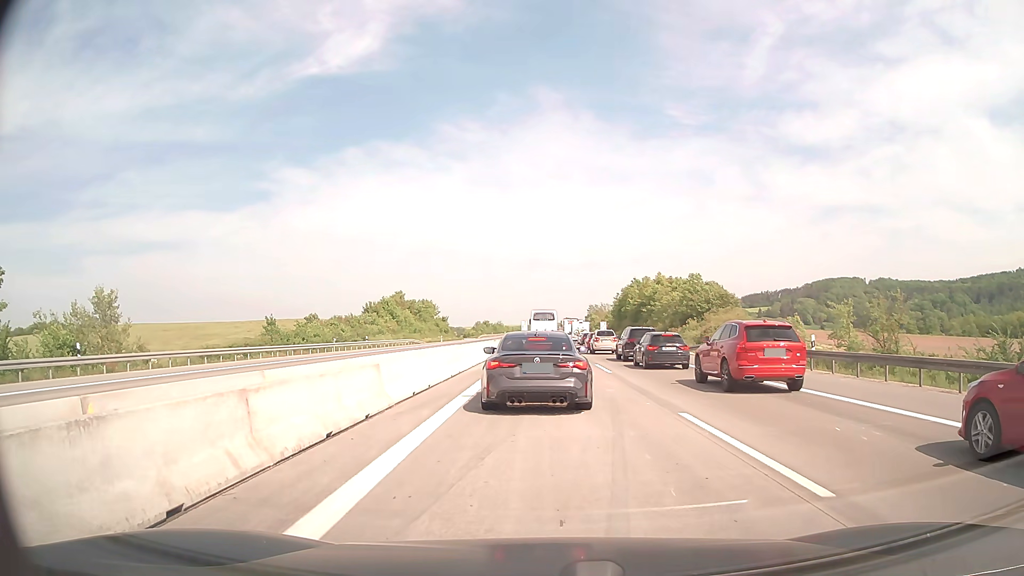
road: motorway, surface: concrete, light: Day
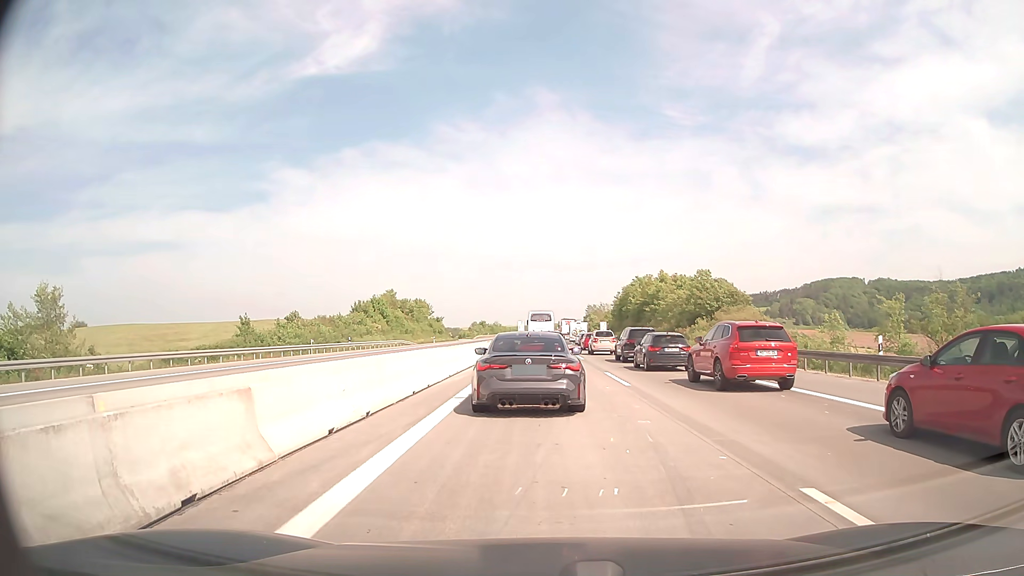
(0.0, +5.6) m; +1°
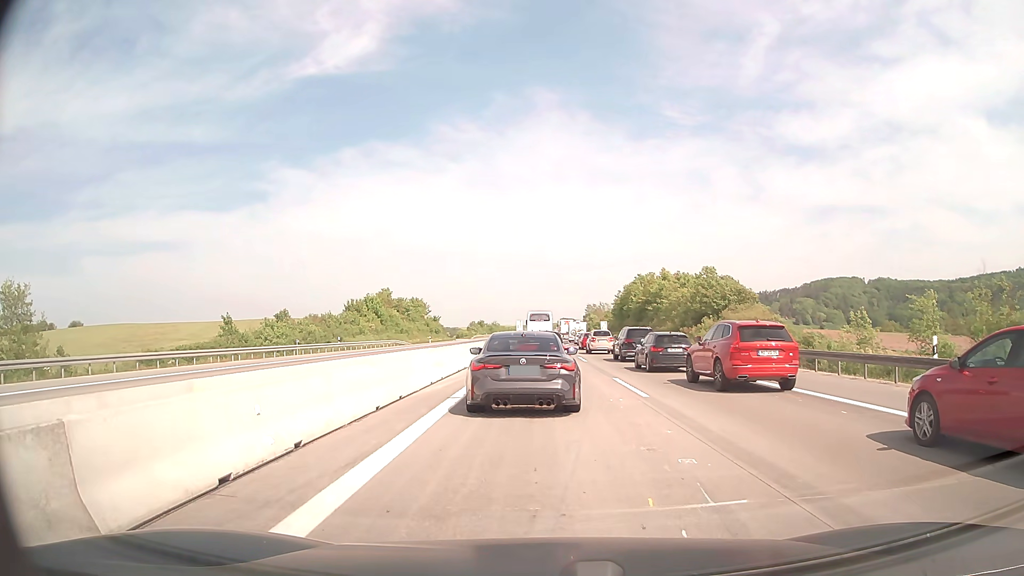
(0.0, +3.2) m; -1°
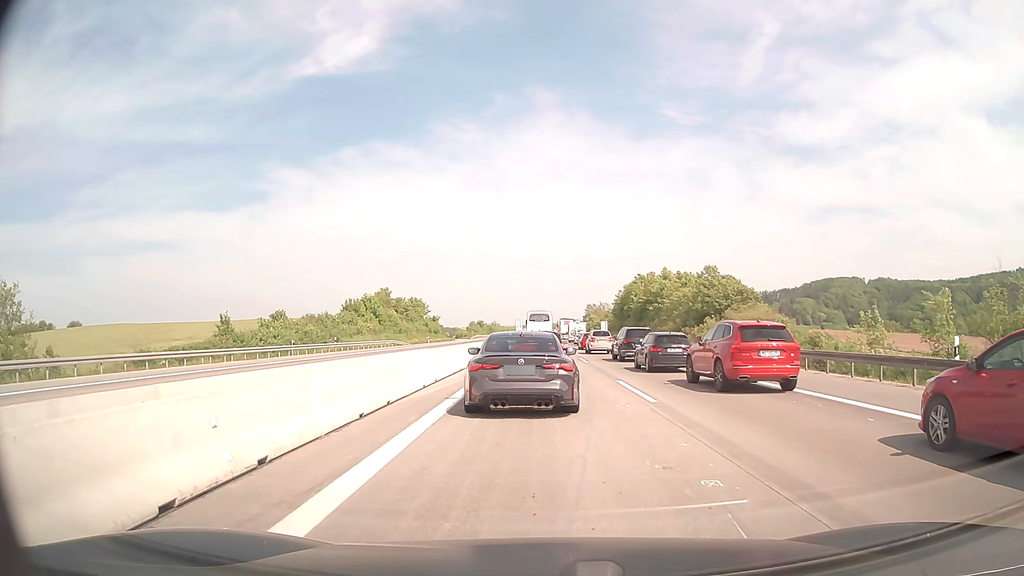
(0.0, +1.1) m; 0°
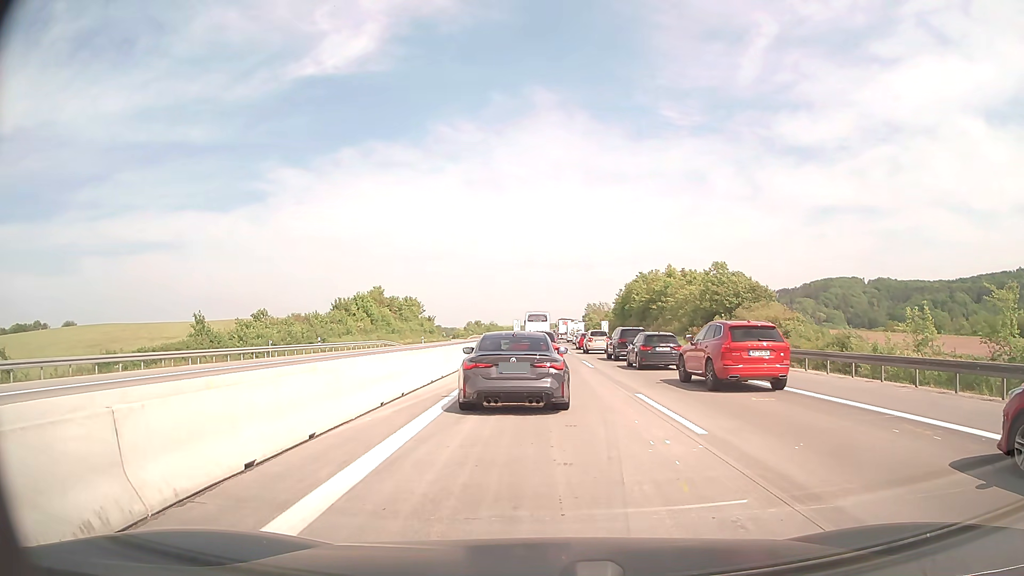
(0.0, +4.3) m; 0°
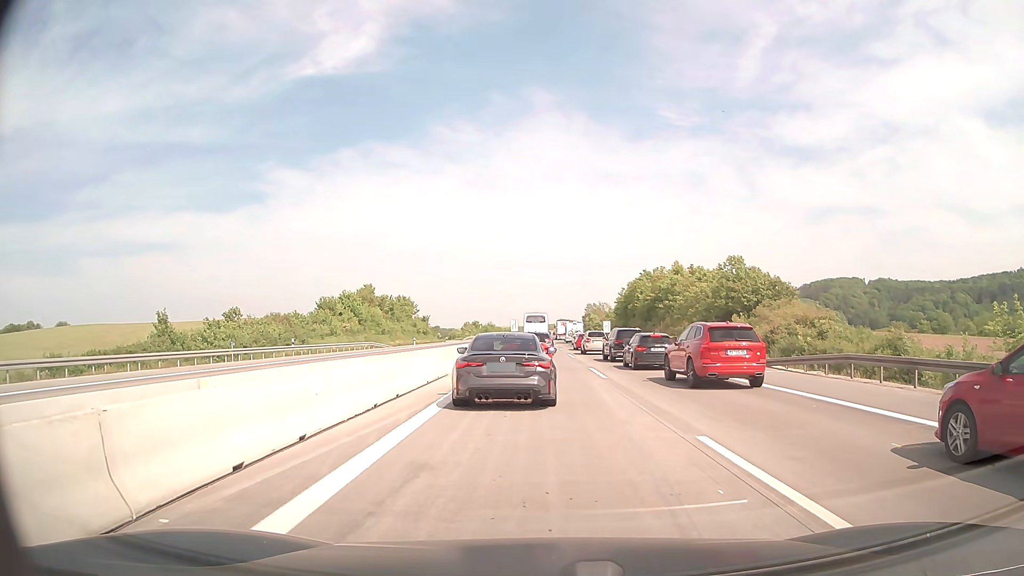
(0.0, +6.2) m; 0°
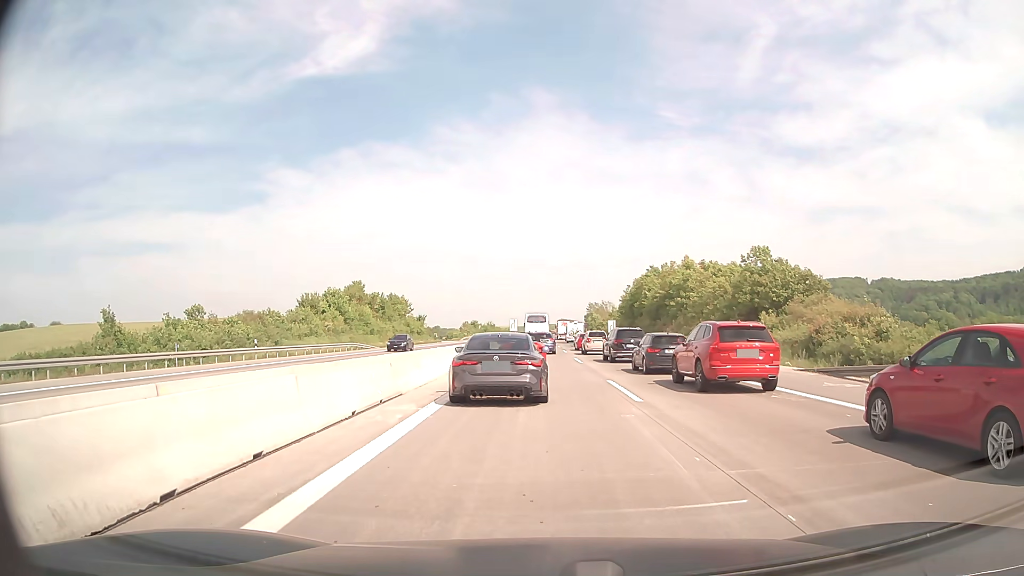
(+0.1, +7.4) m; +1°
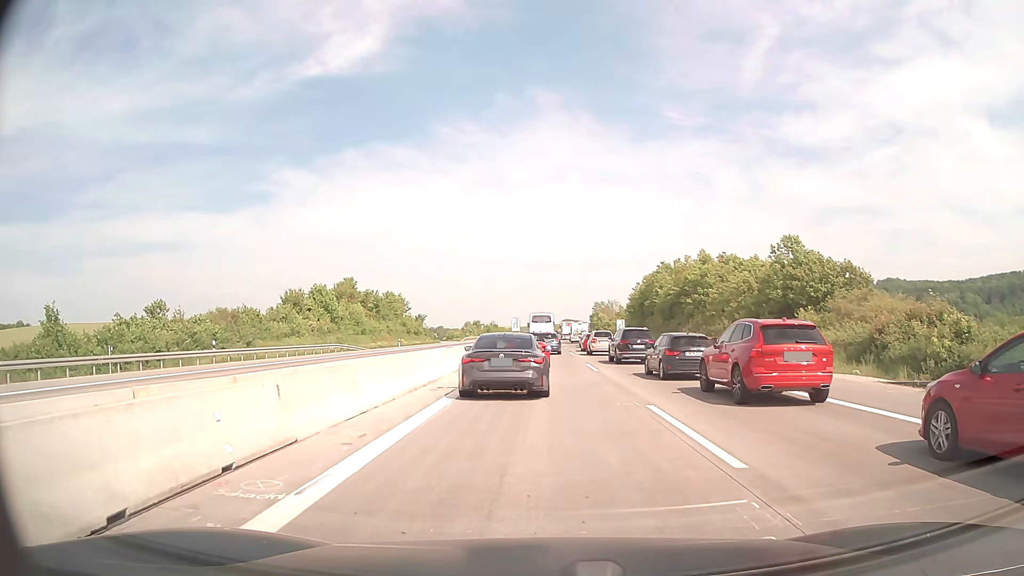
(-0.1, +6.9) m; -1°
(0, +10) (0, +20) (0, +30) (0, +40) (0, +50) (0, +60) (0, +70) (0, +80) (0, +90) (0, +100) m
